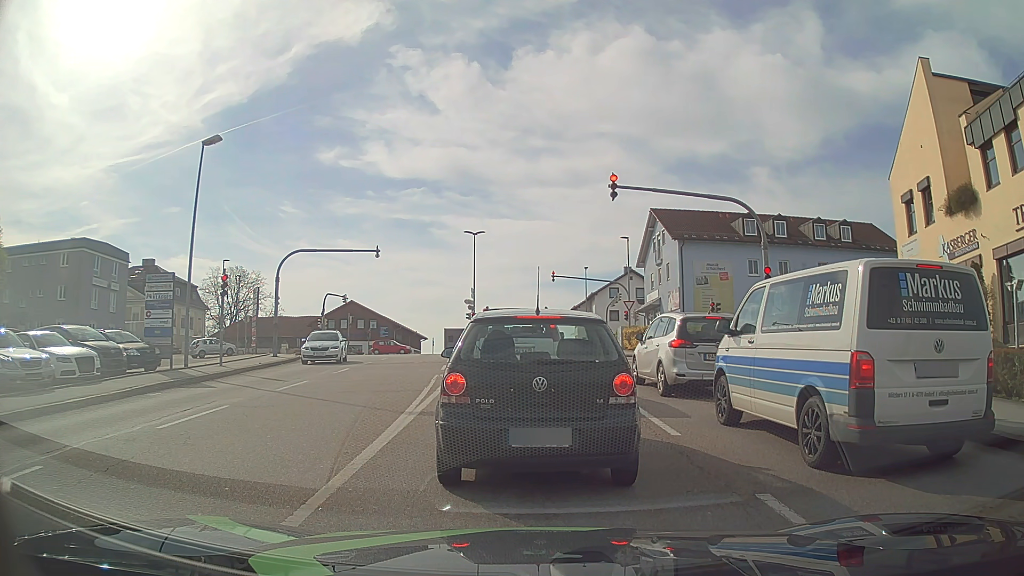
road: tertiary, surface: asphalt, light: Day
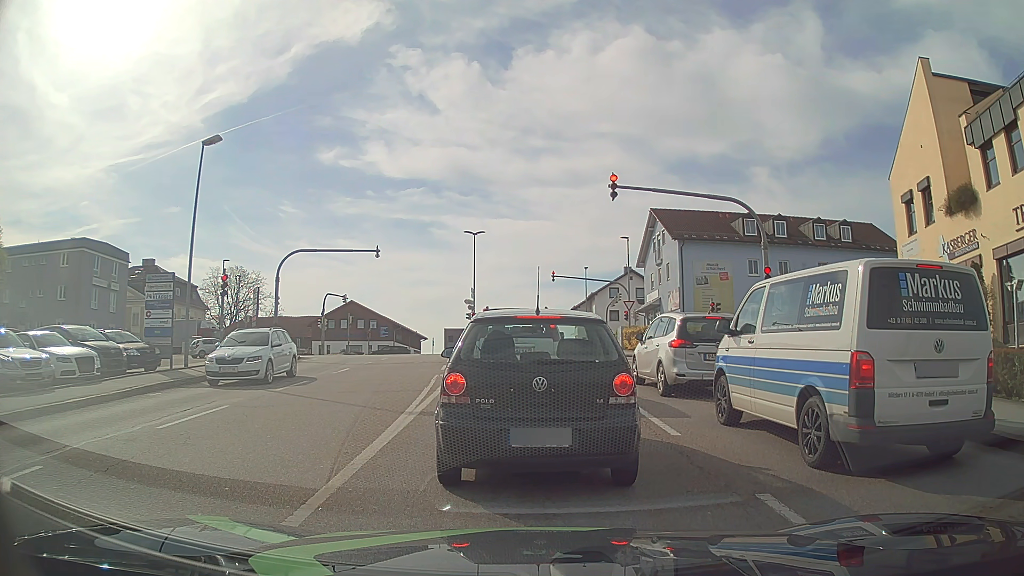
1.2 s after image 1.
(0.0, 0.0) m; 0°
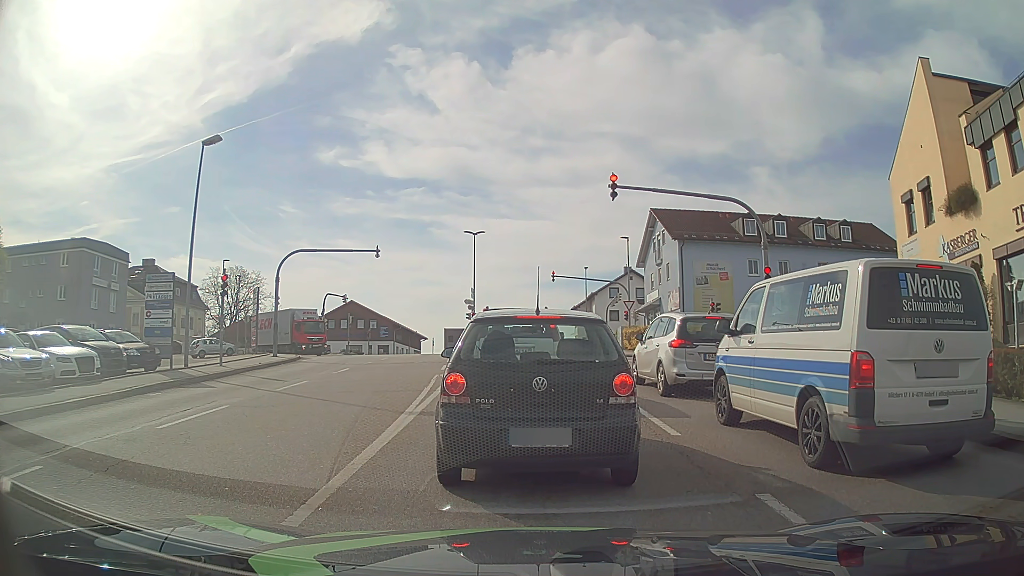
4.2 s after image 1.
(0.0, 0.0) m; 0°
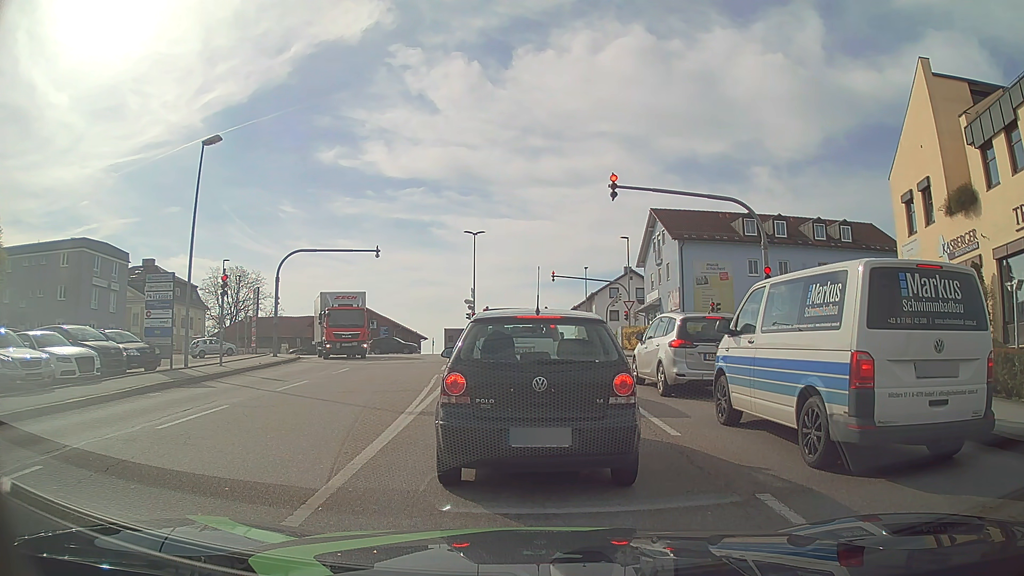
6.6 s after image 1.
(0.0, 0.0) m; 0°
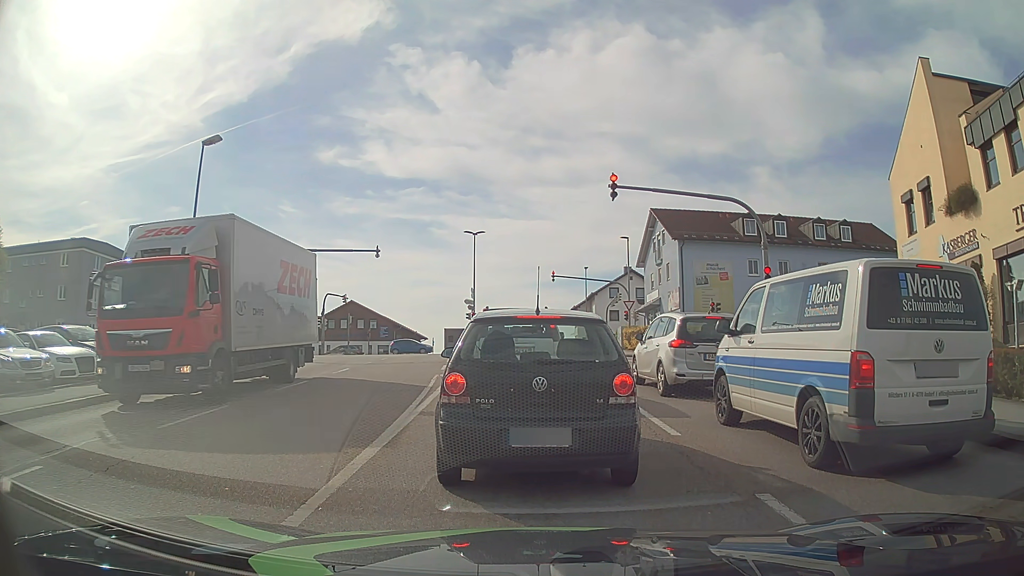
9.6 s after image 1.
(0.0, 0.0) m; 0°
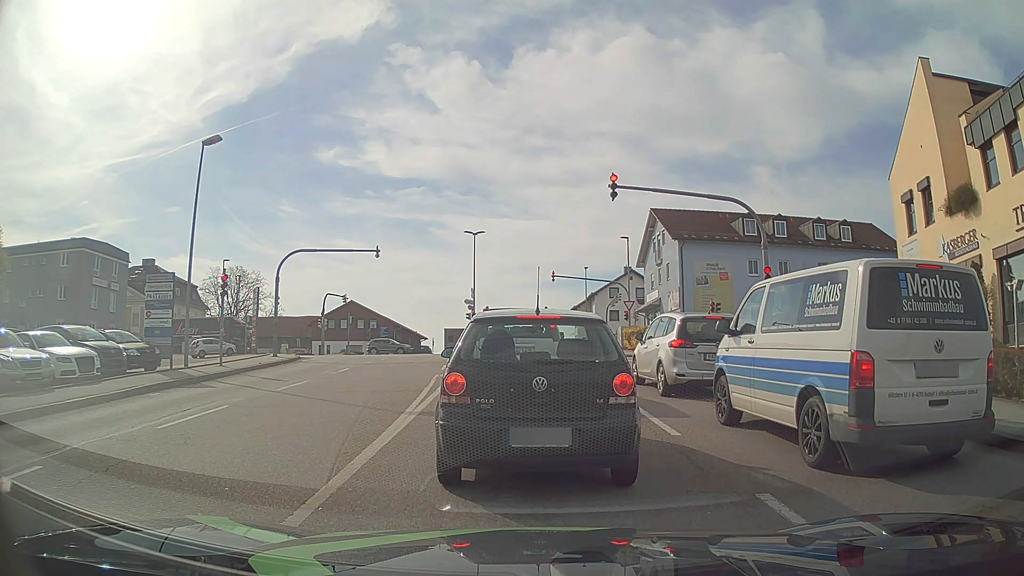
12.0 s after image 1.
(0.0, 0.0) m; 0°
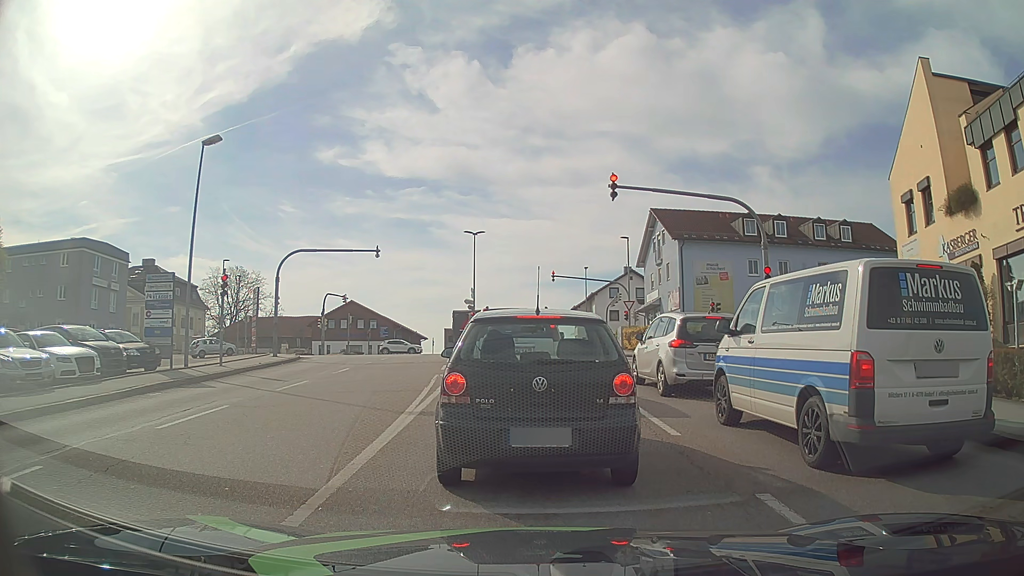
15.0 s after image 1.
(0.0, 0.0) m; 0°
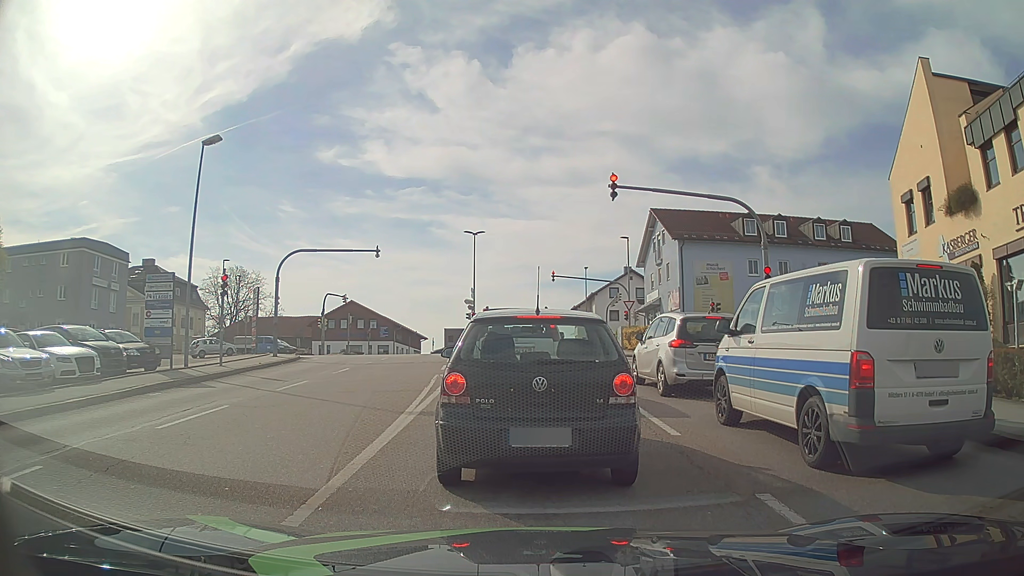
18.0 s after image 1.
(0.0, 0.0) m; 0°
(0, +10) (-1, +20) (-2, +30) (-2, +40) (-3, +50) (-4, +60) (-8, +69) (-17, +73) (-27, +73) (-37, +73) m
